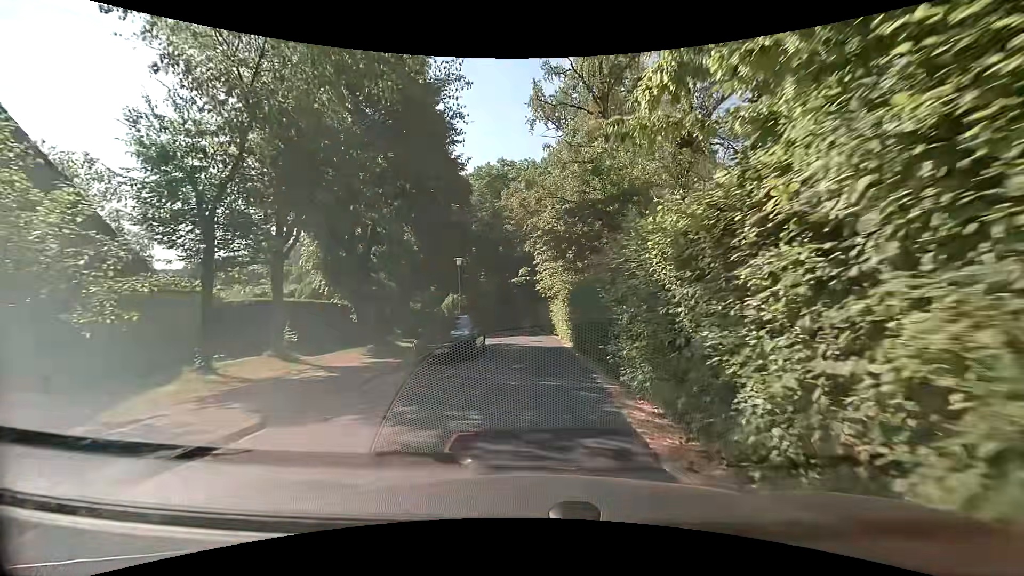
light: Day
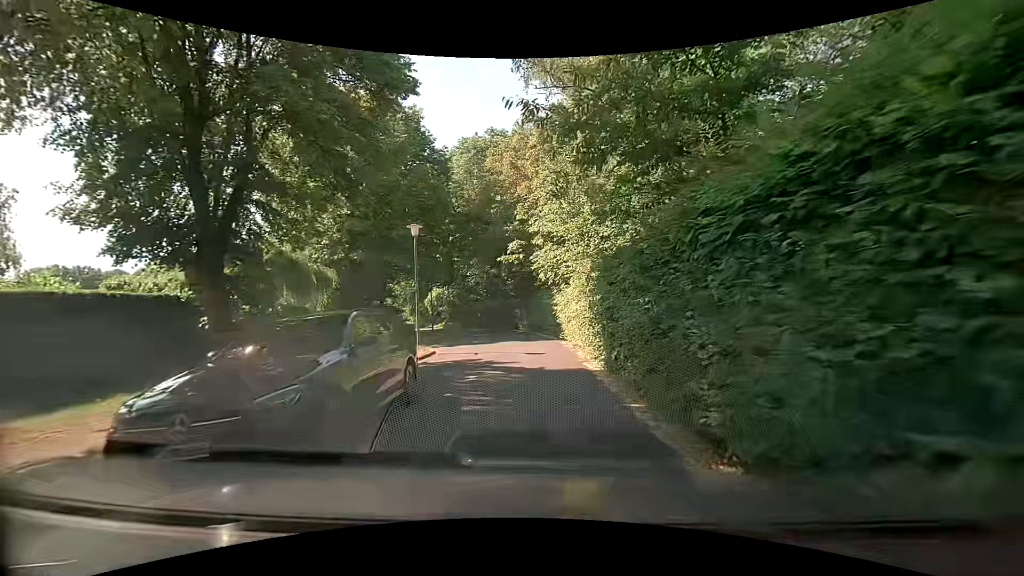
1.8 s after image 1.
(0.0, +10.7) m; 0°
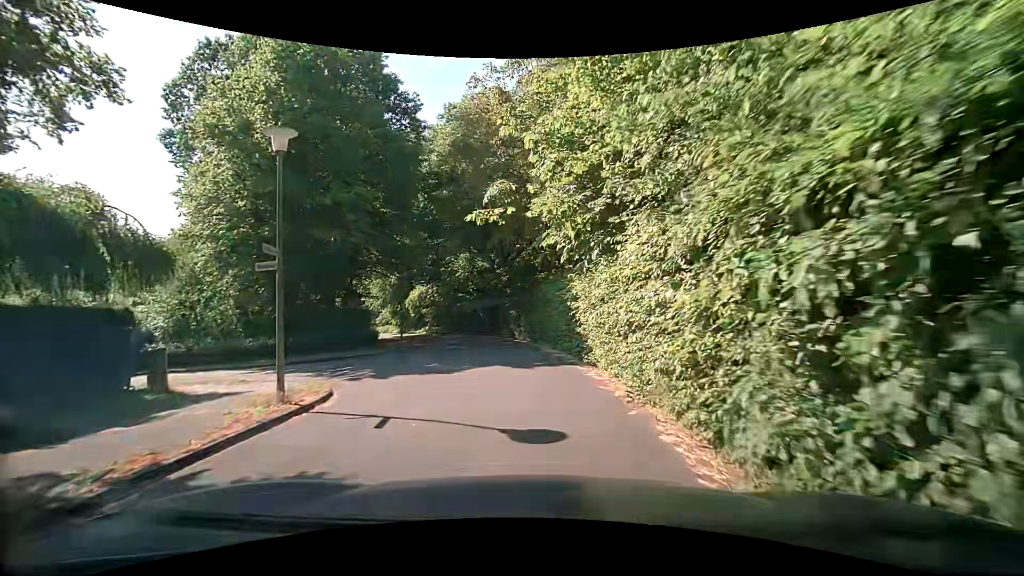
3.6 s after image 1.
(+0.1, +10.8) m; 0°
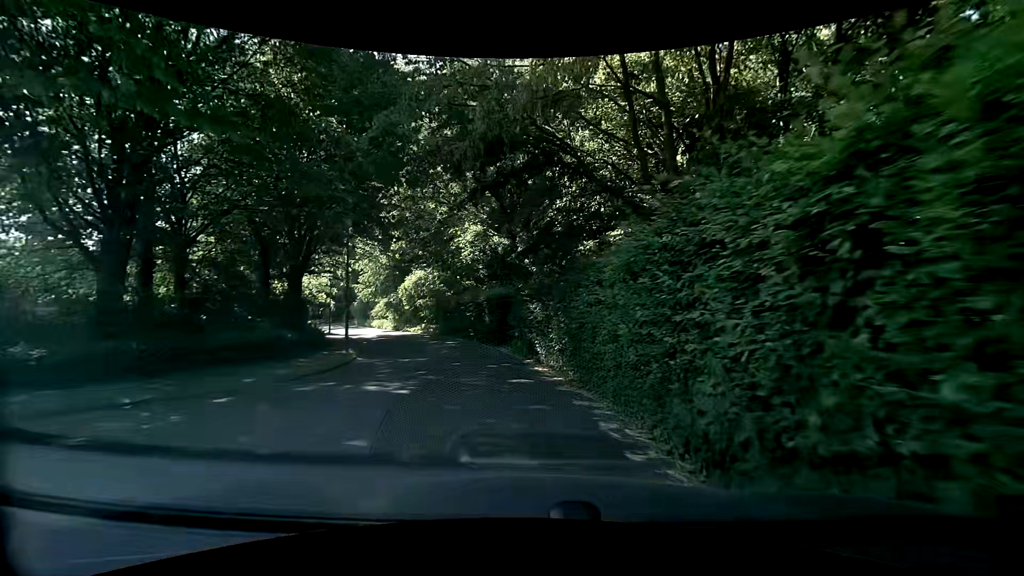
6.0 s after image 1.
(-0.3, +14.5) m; -2°
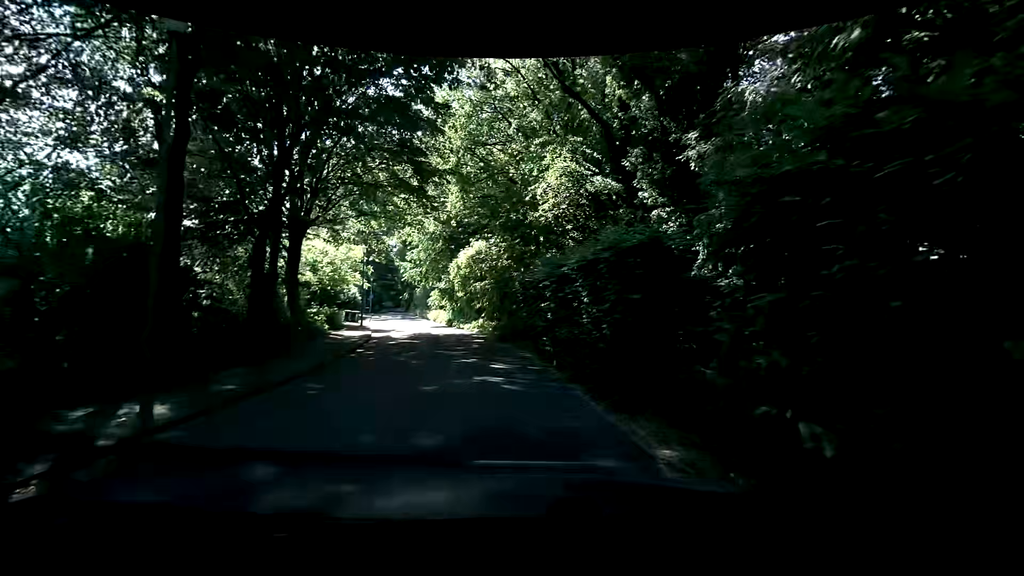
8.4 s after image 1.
(-1.3, +14.5) m; -10°
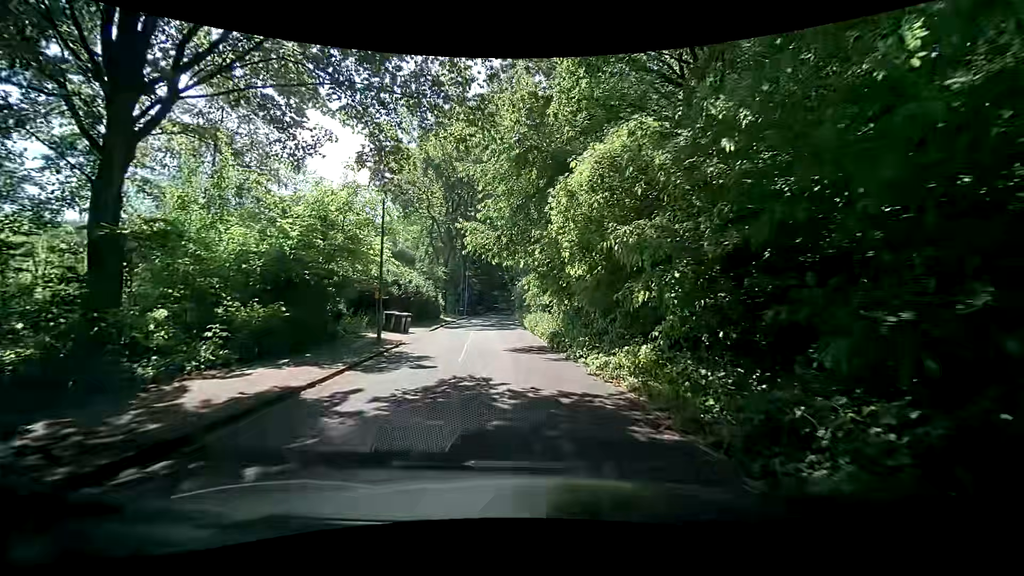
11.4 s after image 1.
(-2.2, +18.9) m; -11°
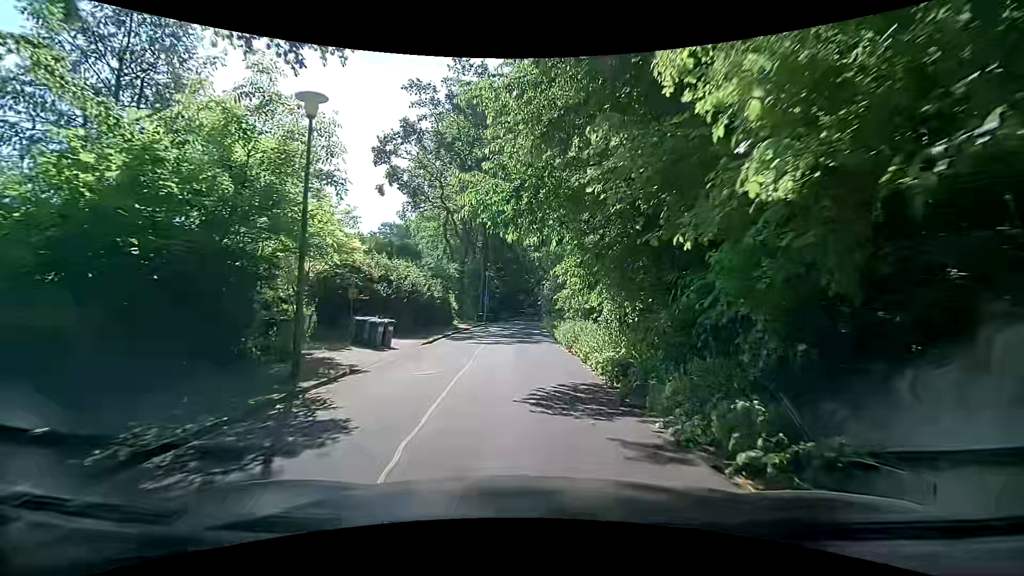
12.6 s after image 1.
(-0.6, +8.0) m; -5°
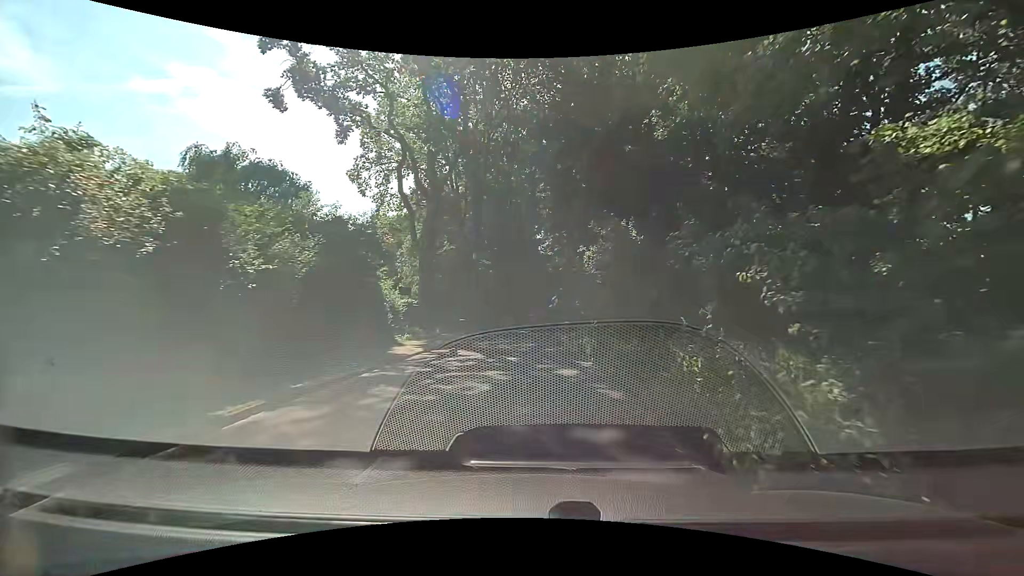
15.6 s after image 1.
(-0.6, +20.5) m; -1°
(0, +10) (0, +20) (0, +30) (0, +40) (0, +50) (0, +60) (0, +70) (0, +80) (0, +90) (+1, +100) m
